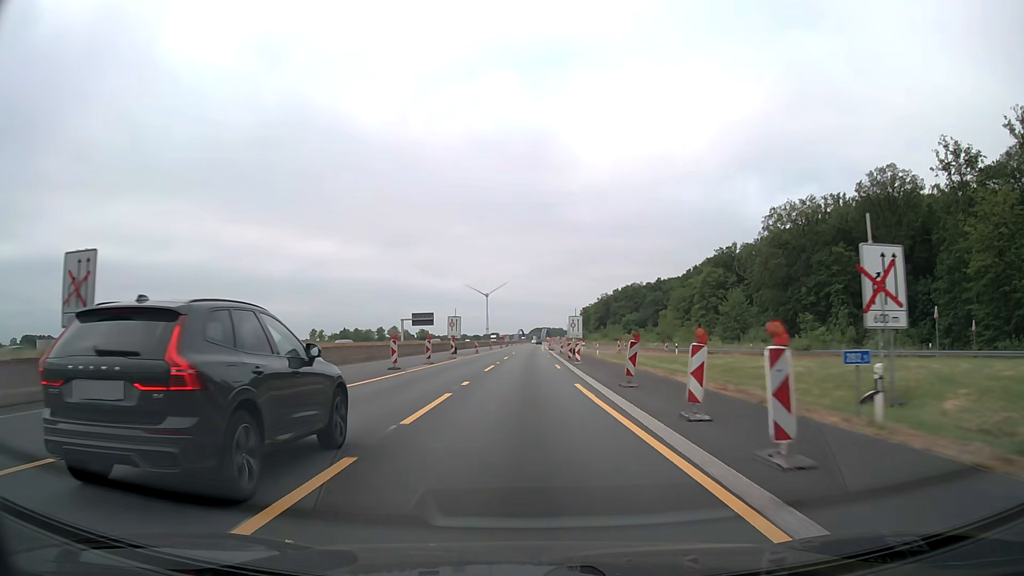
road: motorway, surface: asphalt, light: Day
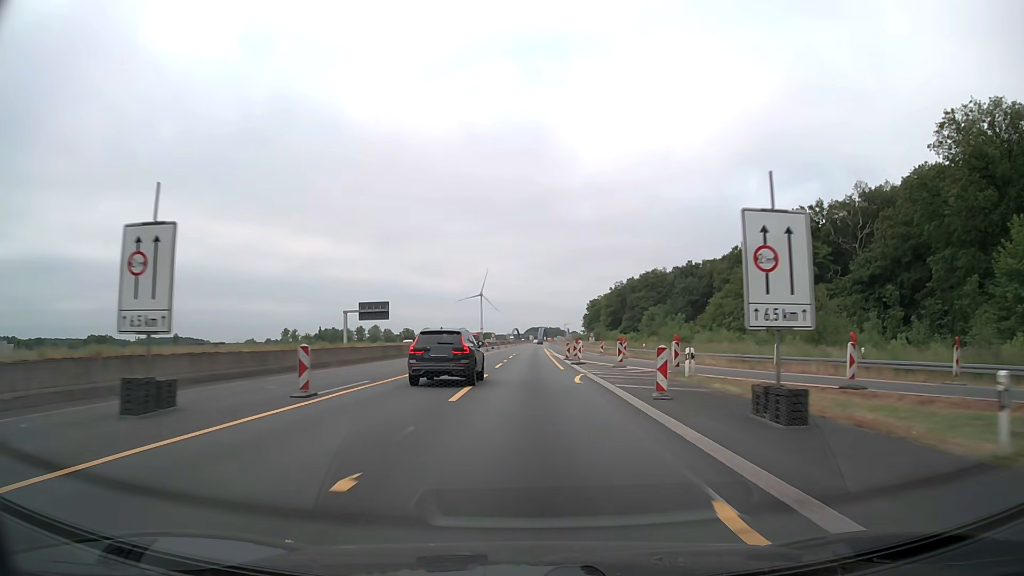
(+0.1, +51.5) m; 0°
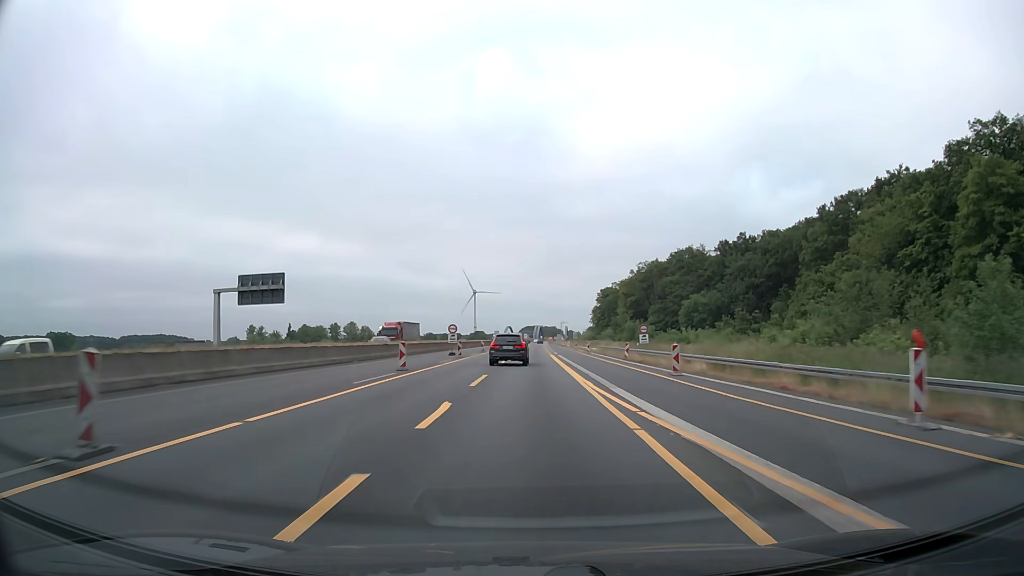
(+0.2, +51.4) m; 0°
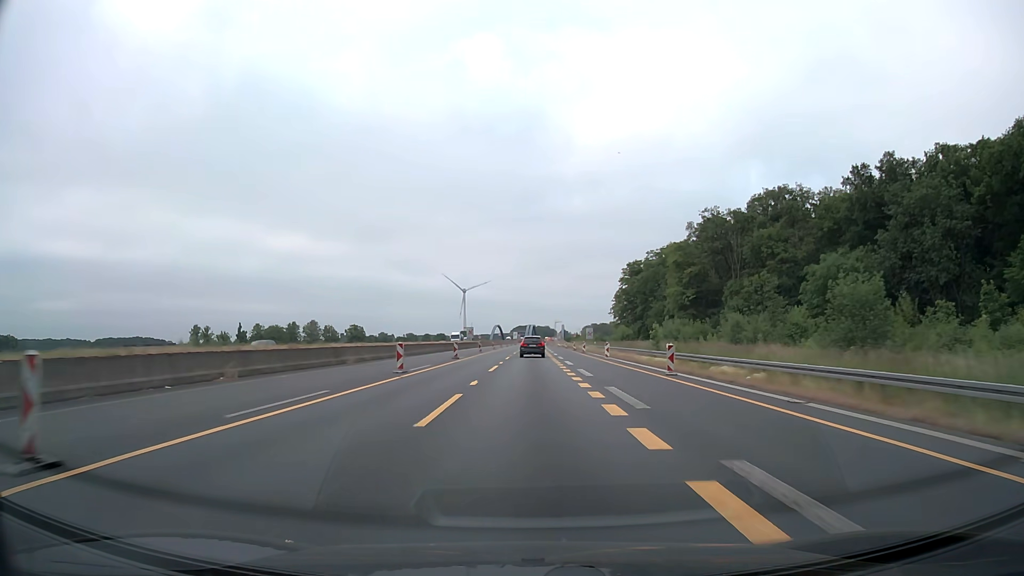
(+0.5, +64.3) m; +1°
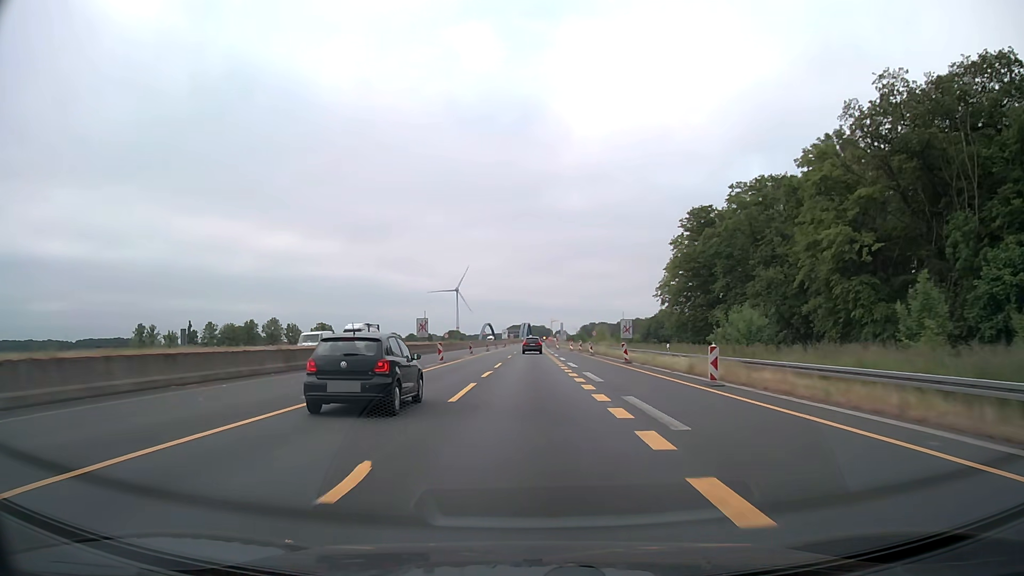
(+0.1, +51.5) m; 0°
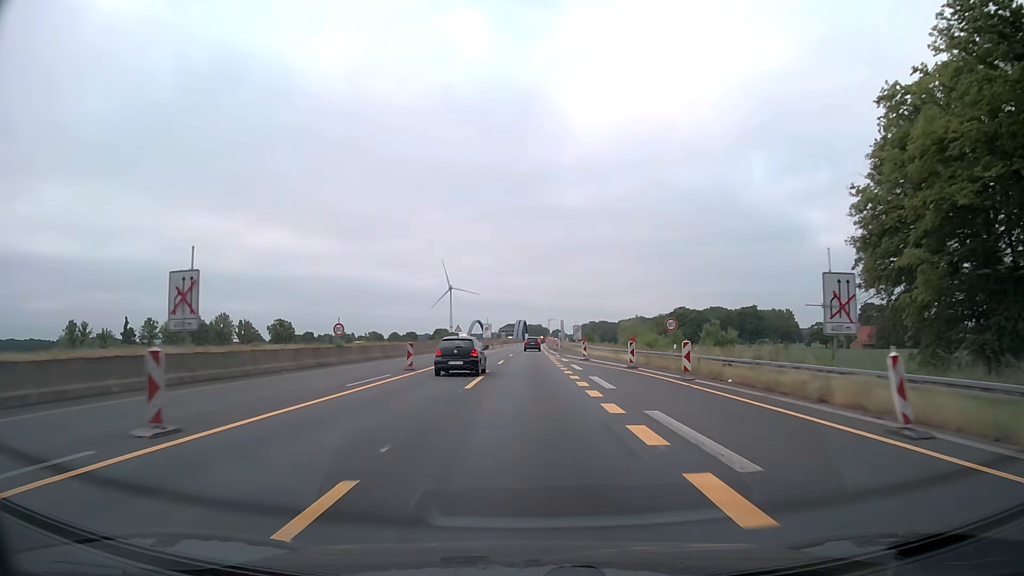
(+0.1, +51.5) m; 0°
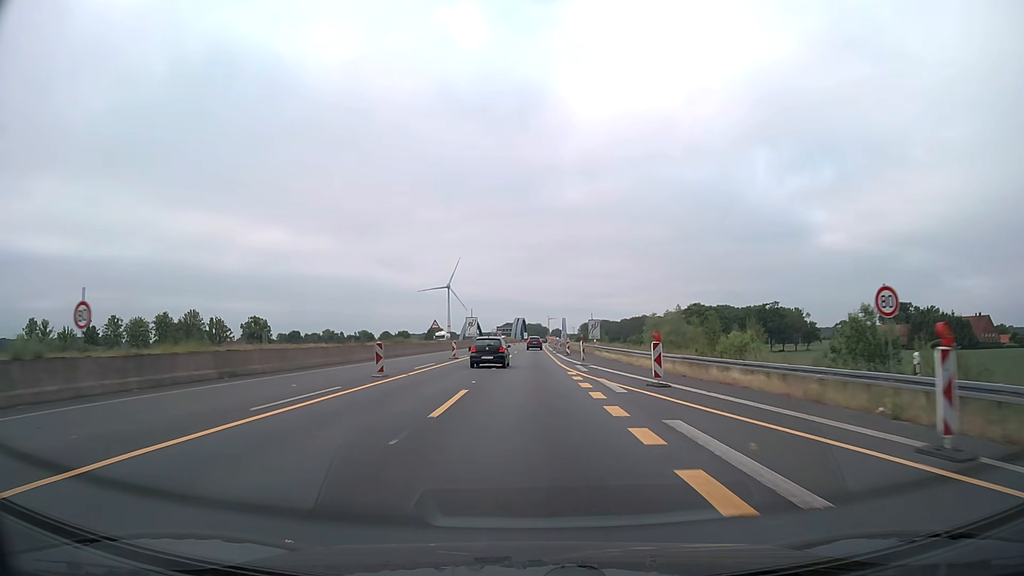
(0.0, +25.7) m; 0°
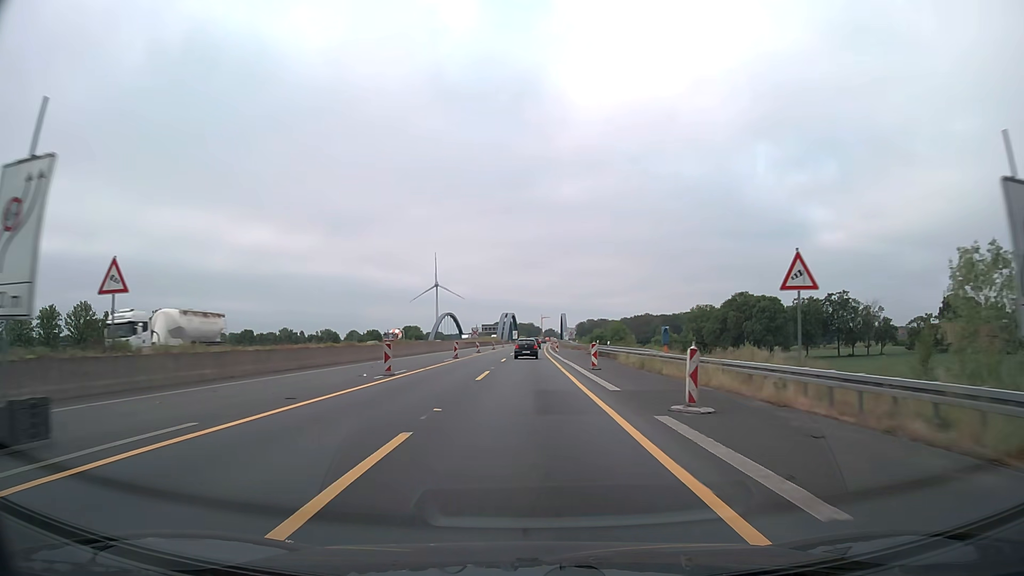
(+0.6, +64.3) m; +1°
(0, +10) (0, +20) (0, +30) (0, +40) (0, +50) (0, +60) (0, +70) (+1, +80) (+1, +90) (+1, +100) m
